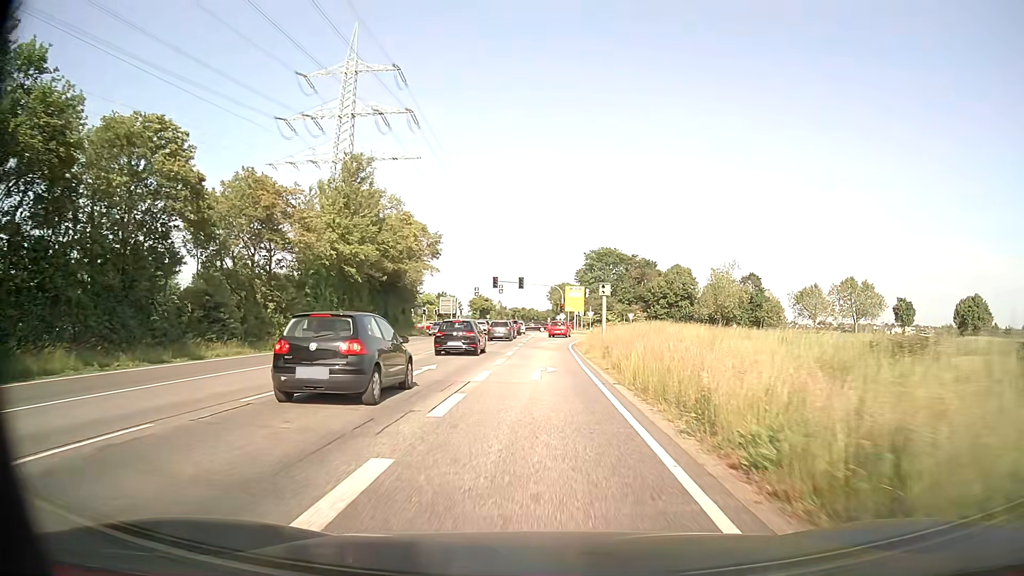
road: secondary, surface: asphalt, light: Day
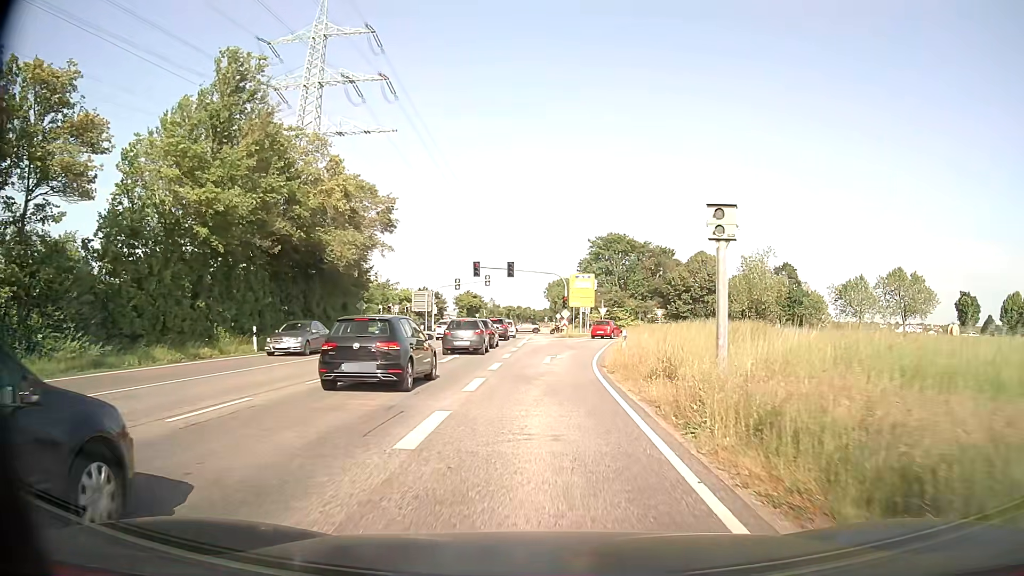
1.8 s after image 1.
(-0.2, +19.9) m; 0°
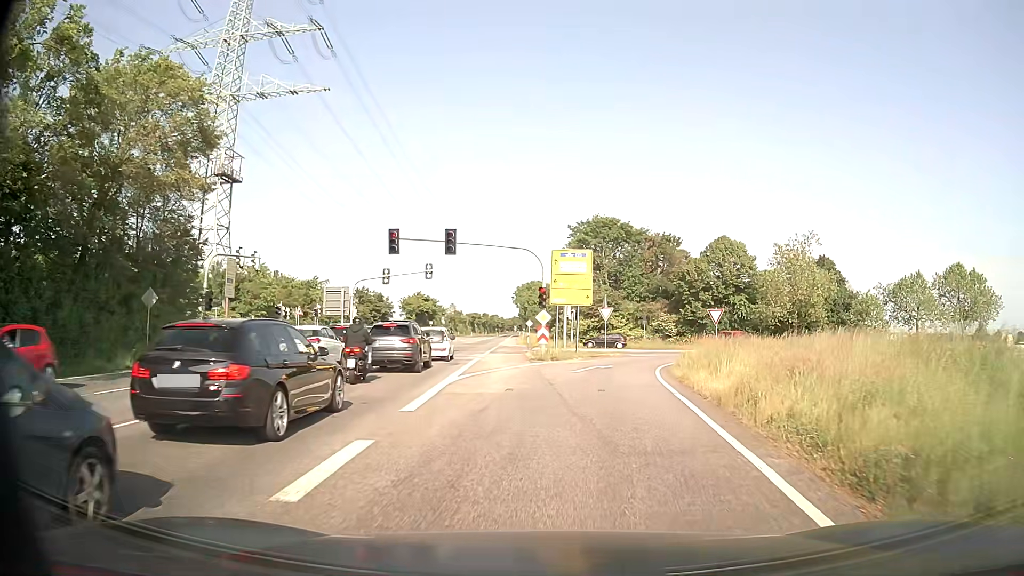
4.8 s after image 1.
(+0.3, +25.6) m; +2°
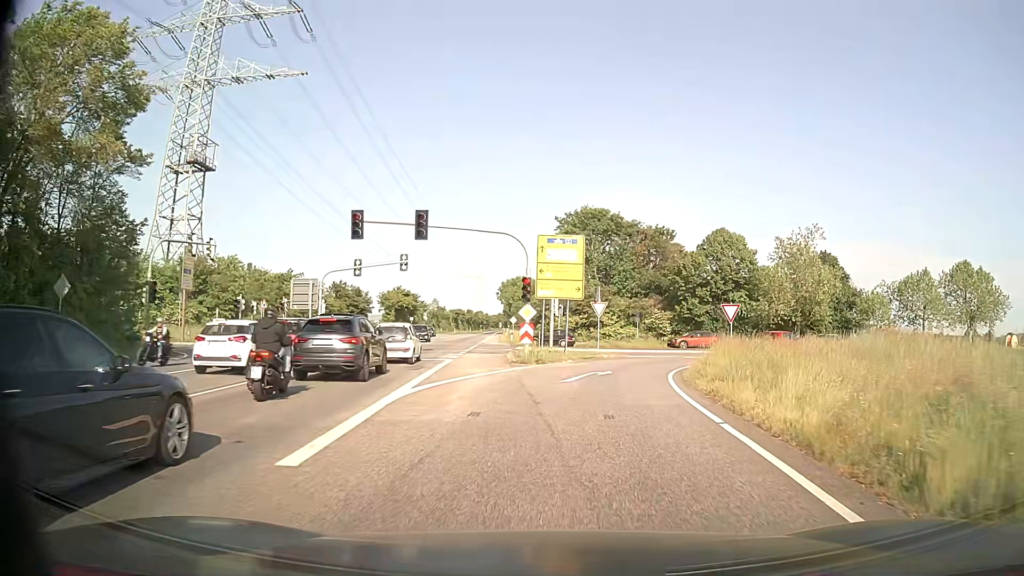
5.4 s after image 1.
(0.0, +4.8) m; +1°
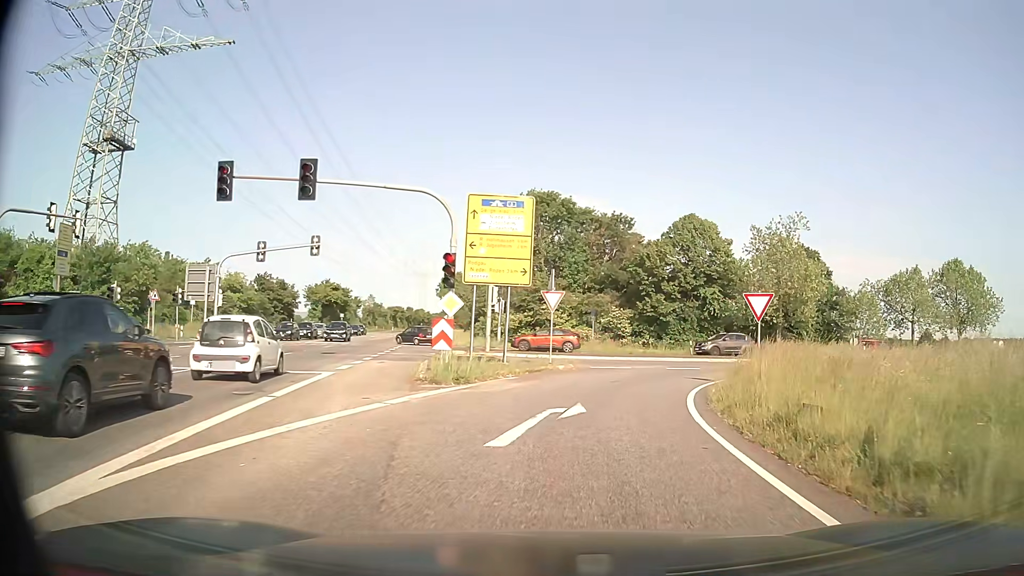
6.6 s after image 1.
(+0.3, +9.4) m; +5°
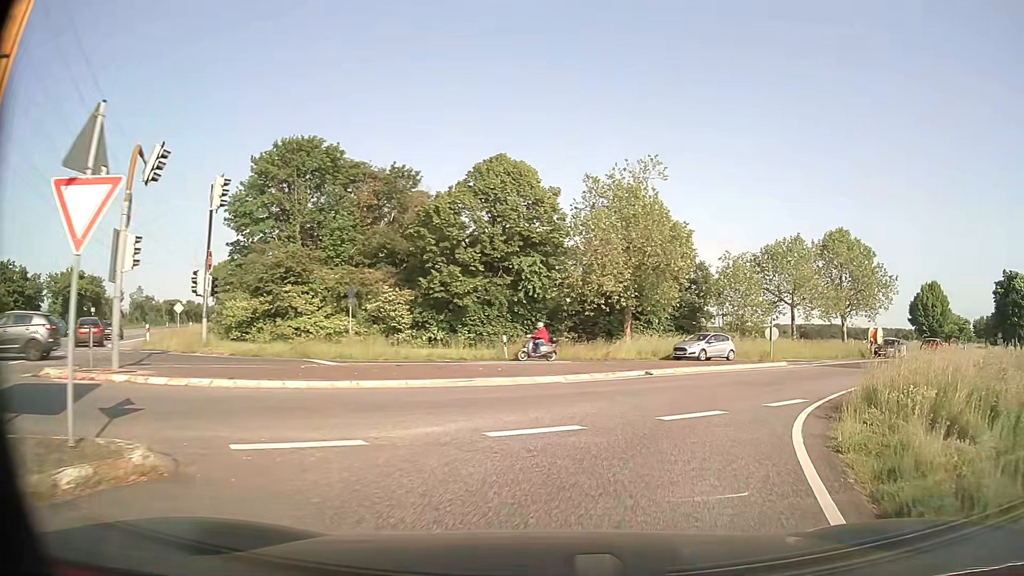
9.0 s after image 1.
(+2.4, +17.5) m; +17°
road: secondary_link
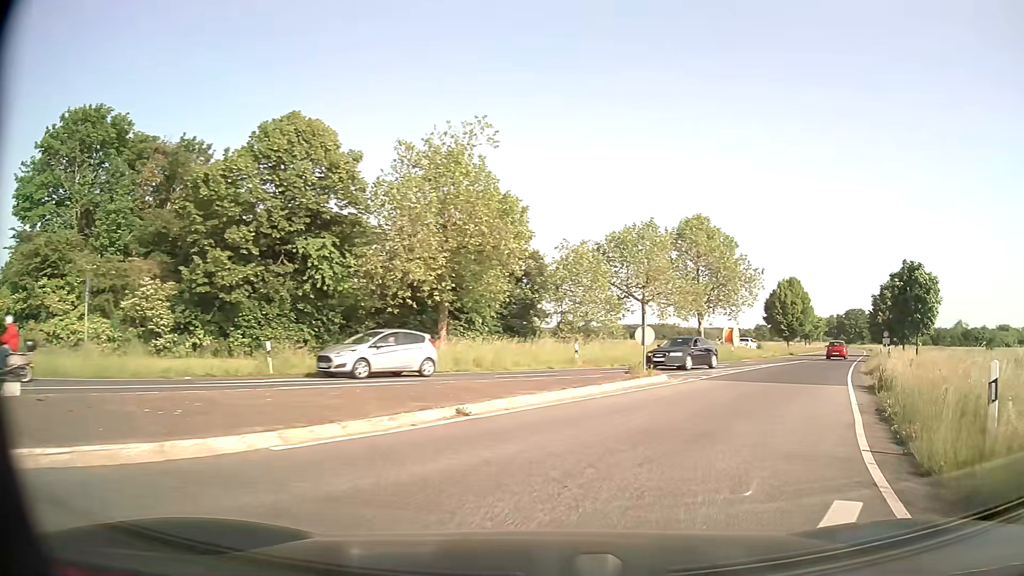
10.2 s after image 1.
(+1.1, +8.7) m; +14°
